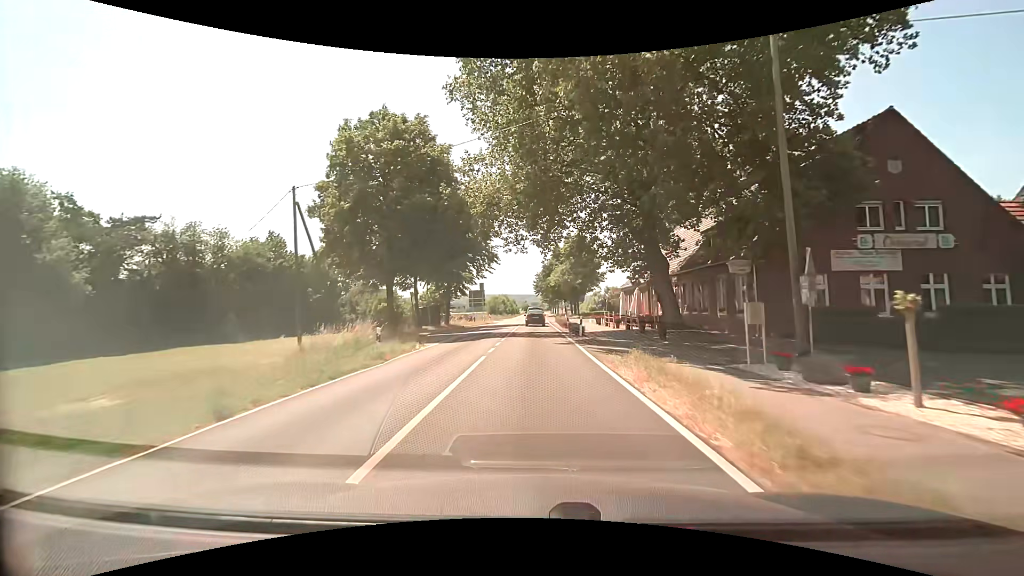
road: secondary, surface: asphalt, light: Day
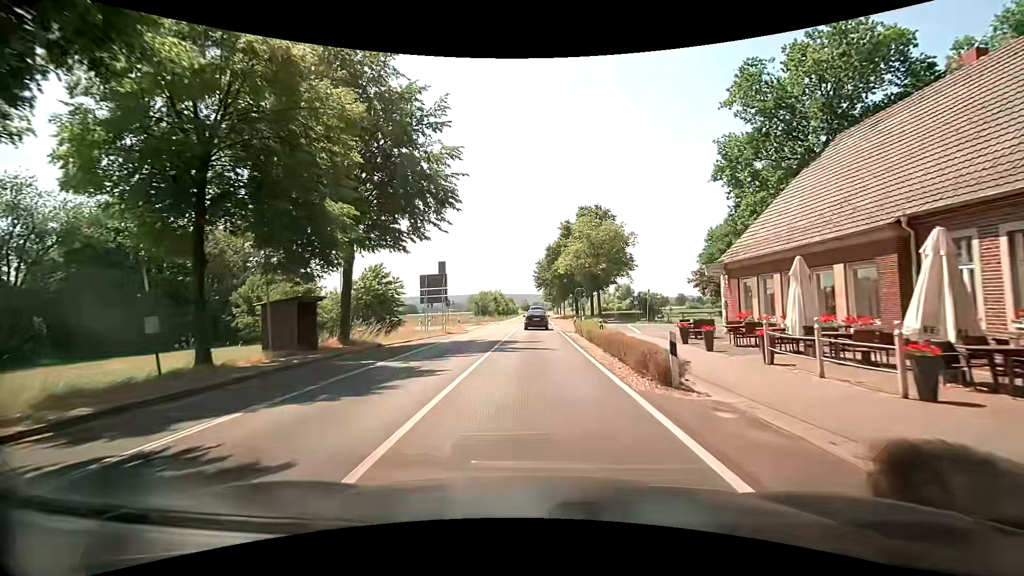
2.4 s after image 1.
(0.0, +28.1) m; 0°
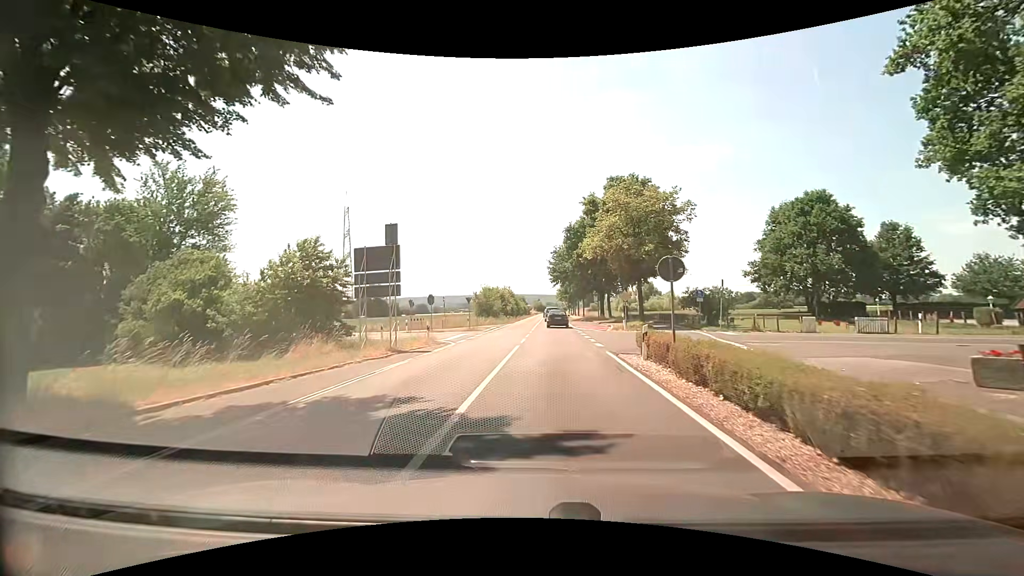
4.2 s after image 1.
(-0.2, +16.0) m; -1°
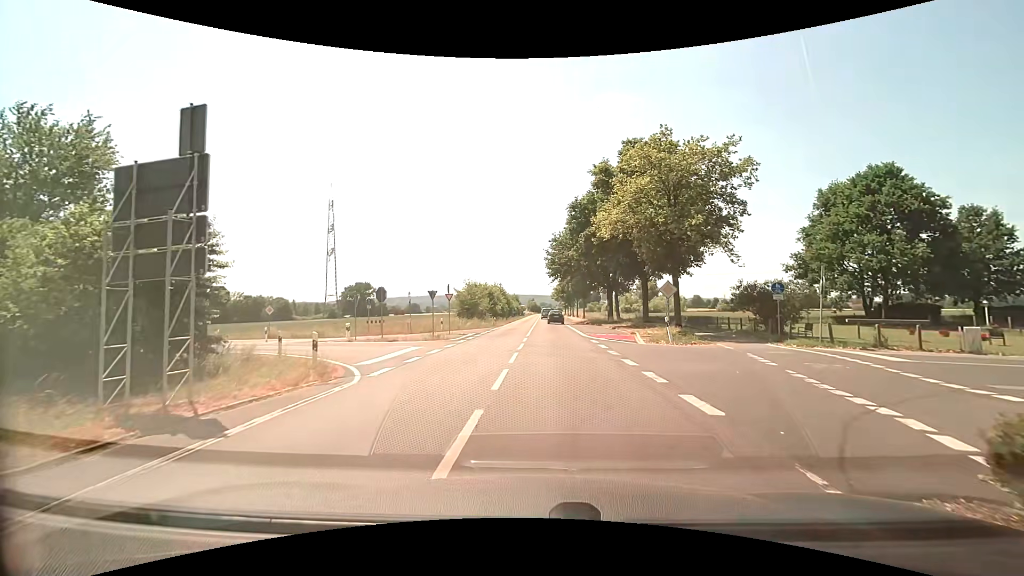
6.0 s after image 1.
(-0.2, +12.2) m; 0°
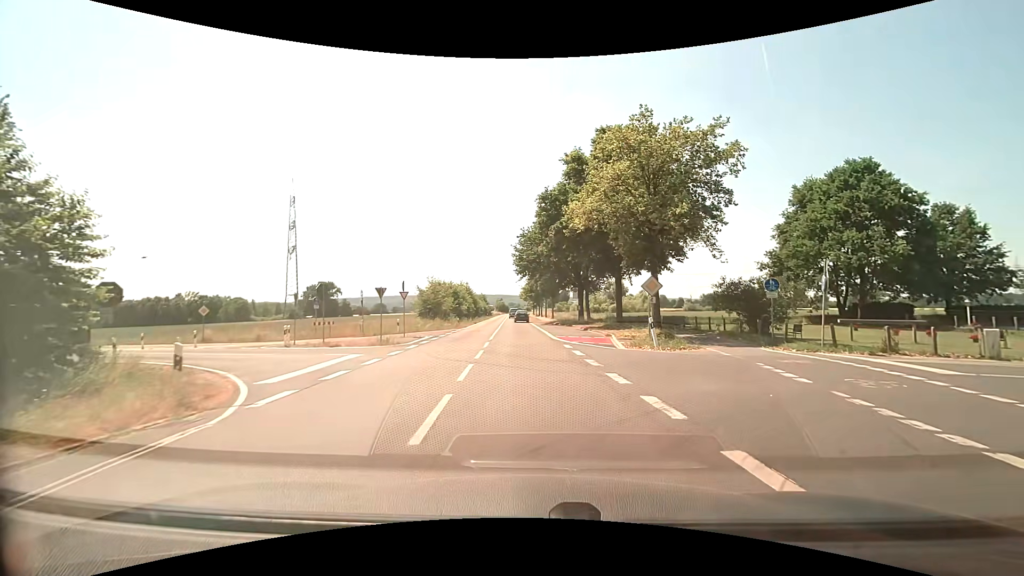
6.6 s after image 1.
(+0.1, +3.3) m; +3°
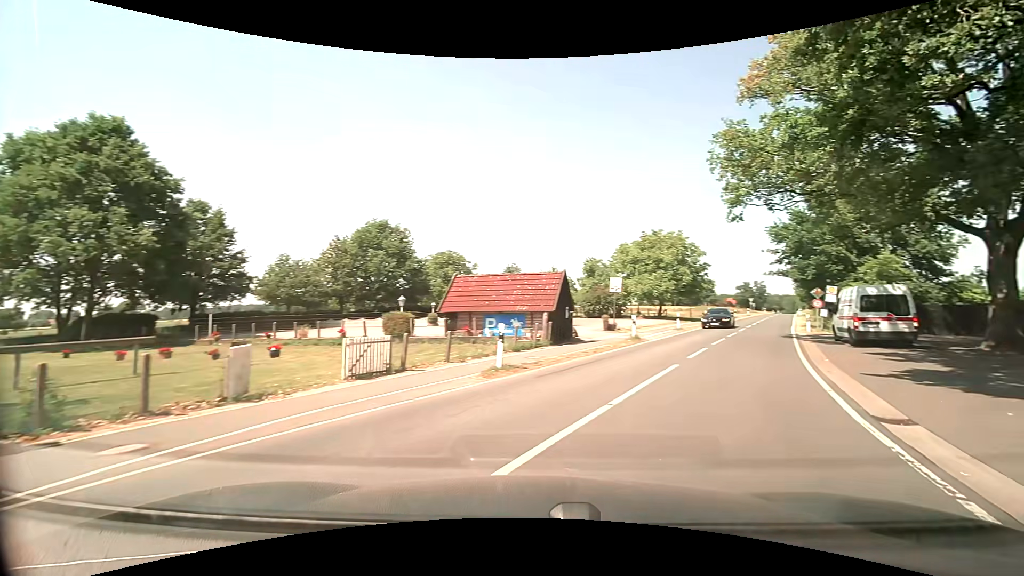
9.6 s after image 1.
(+6.6, +11.2) m; +75°
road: tertiary
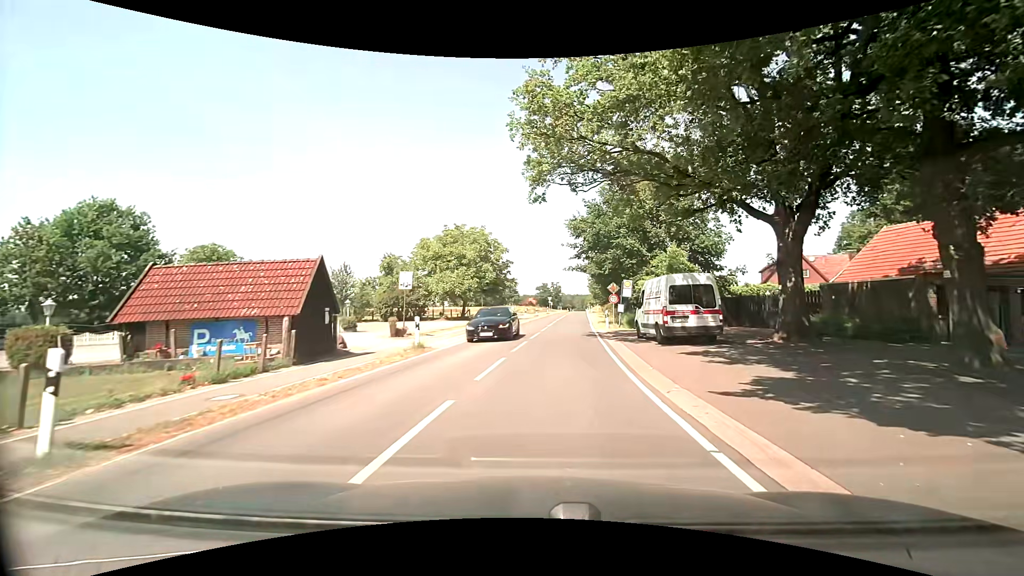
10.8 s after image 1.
(+1.4, +6.1) m; +21°
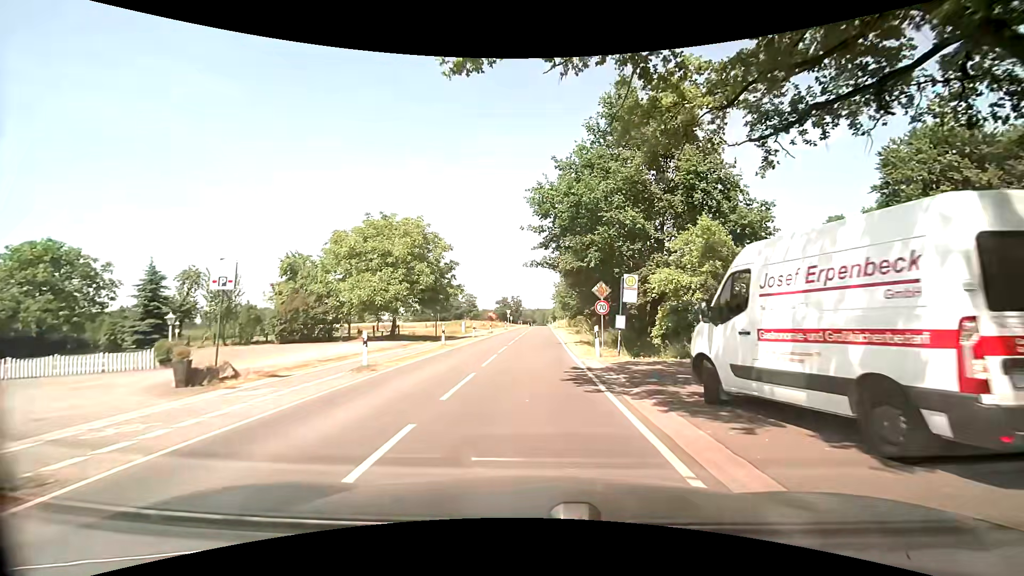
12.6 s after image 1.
(+0.3, +13.3) m; +4°
(0, +10) (0, +20) (0, +30) (0, +40) (0, +50) (+1, +60) (+1, +70) (+1, +80) (+1, +90) (+1, +100) m
